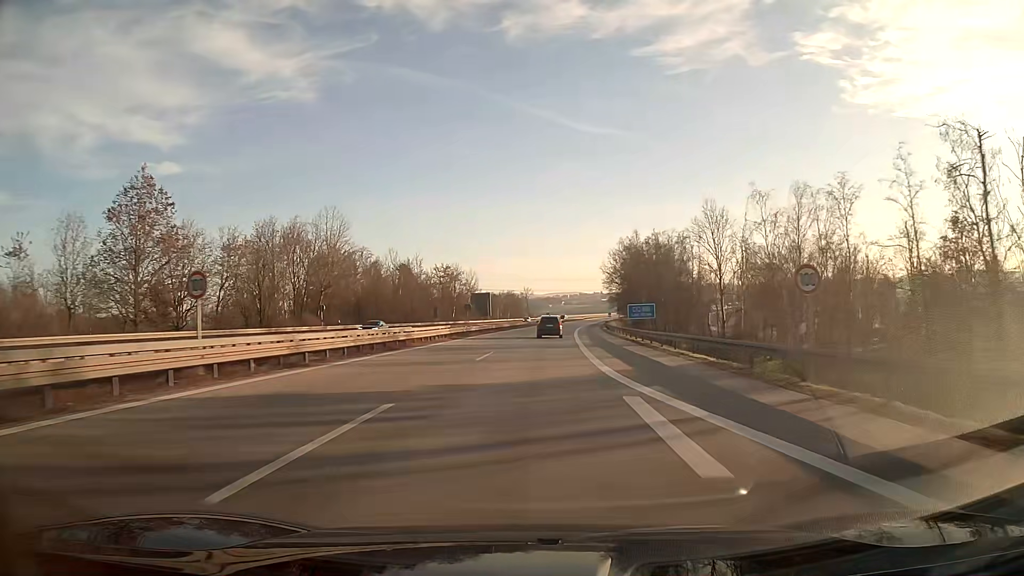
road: motorway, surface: asphalt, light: Day
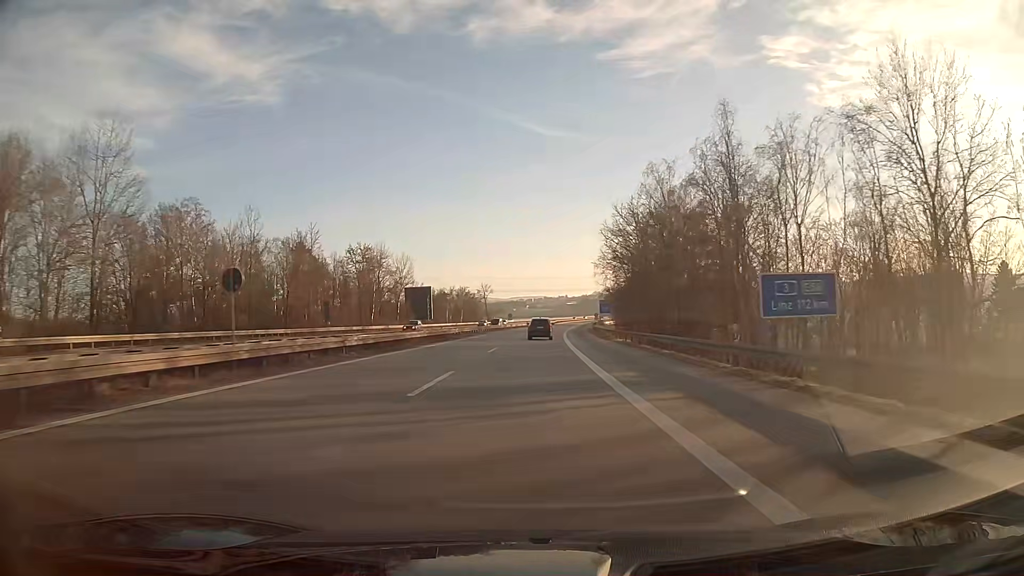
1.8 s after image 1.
(+1.3, +47.2) m; +3°
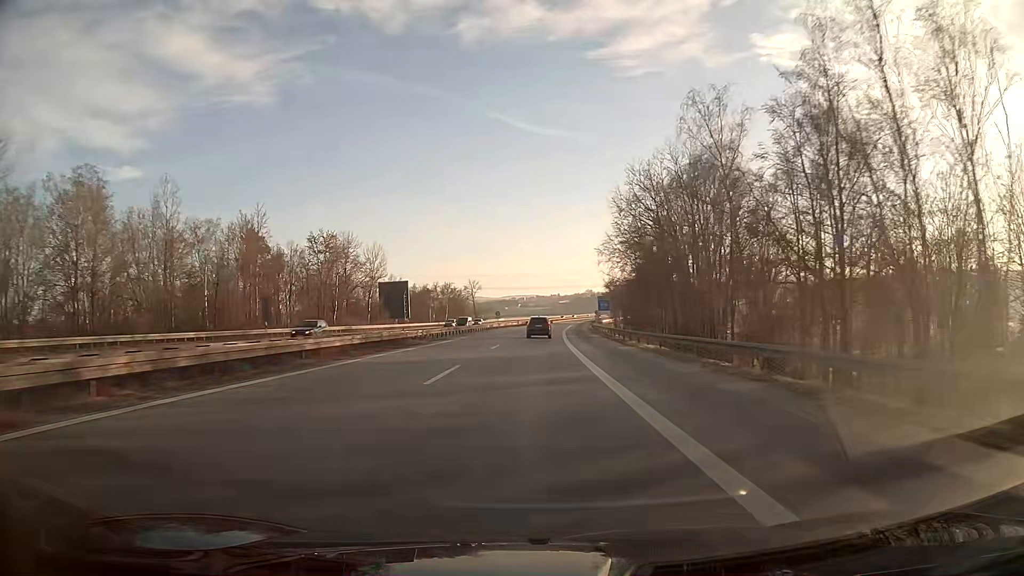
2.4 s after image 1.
(+0.1, +15.8) m; +1°
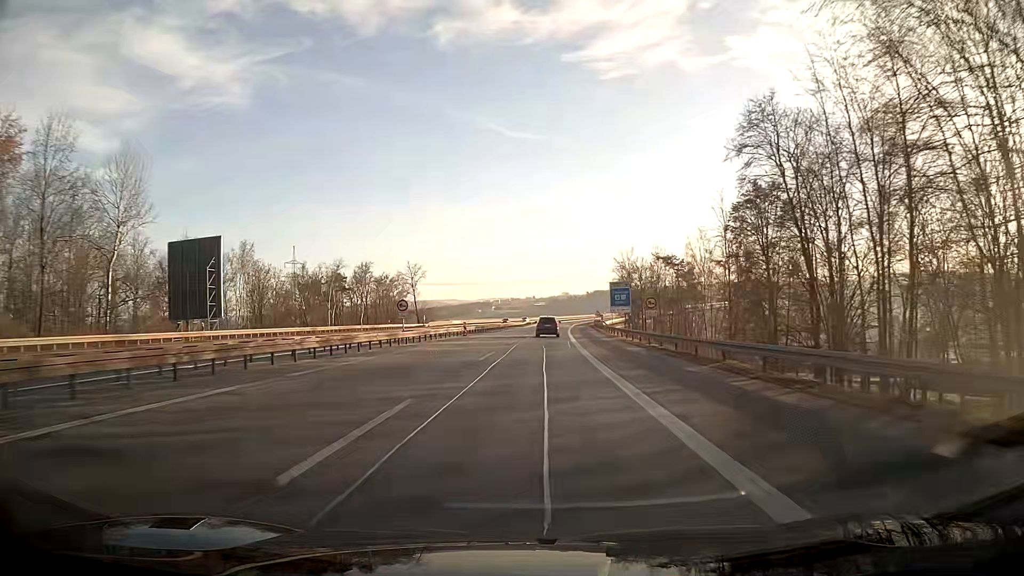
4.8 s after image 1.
(+1.1, +63.2) m; +2°
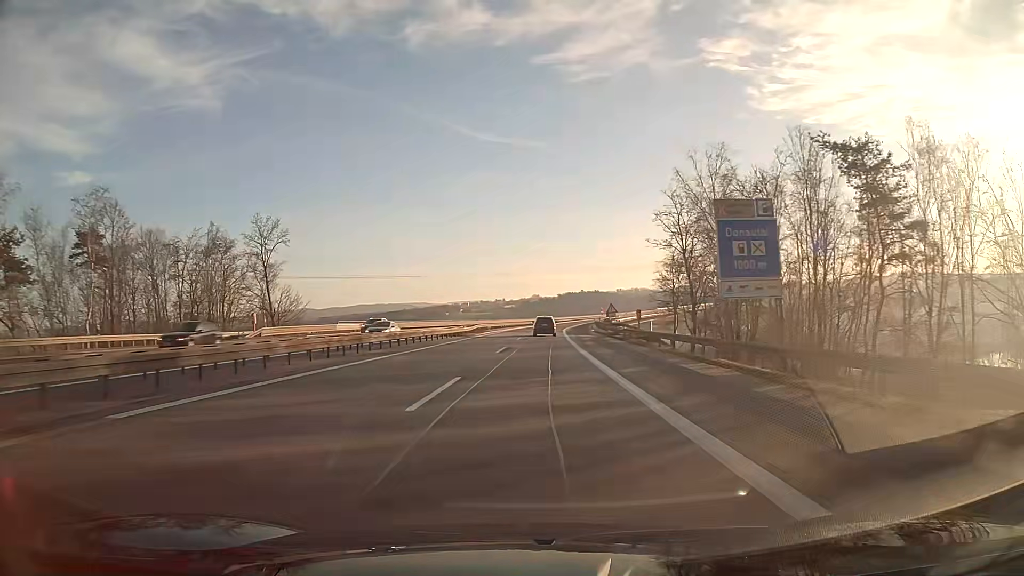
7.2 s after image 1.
(+1.4, +63.1) m; +3°
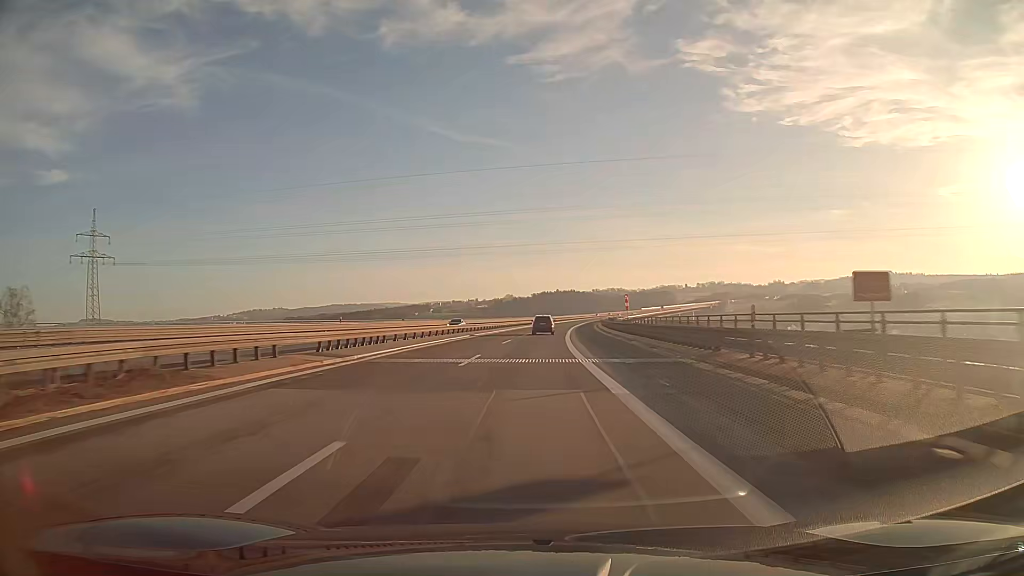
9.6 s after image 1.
(+1.2, +63.2) m; +2°
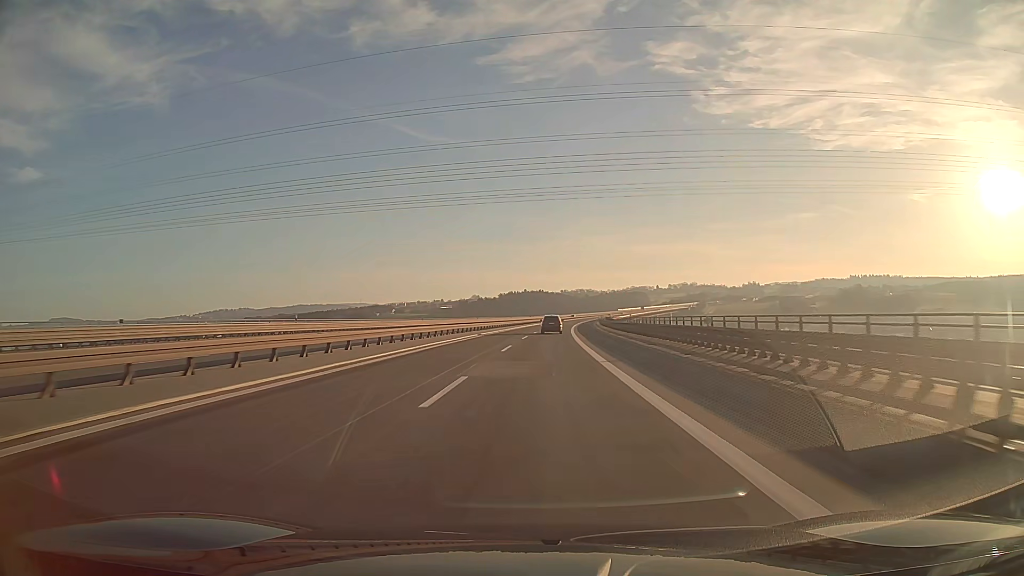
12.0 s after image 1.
(+1.4, +63.1) m; +3°
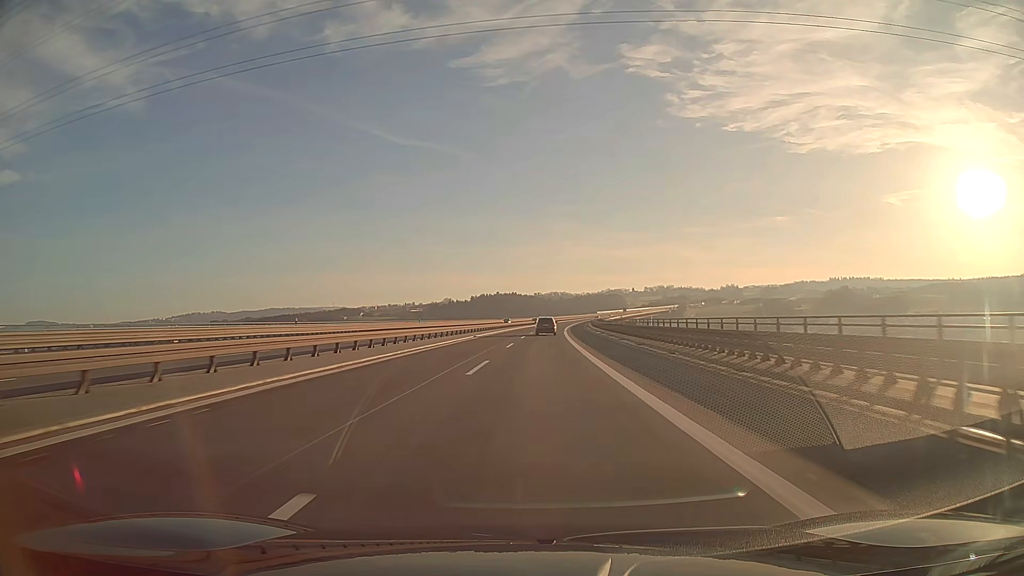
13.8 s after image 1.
(+0.9, +47.4) m; +2°
(0, +10) (0, +20) (0, +30) (+1, +40) (+1, +50) (+1, +60) (+1, +70) (+2, +80) (+2, +90) (+3, +100) m
